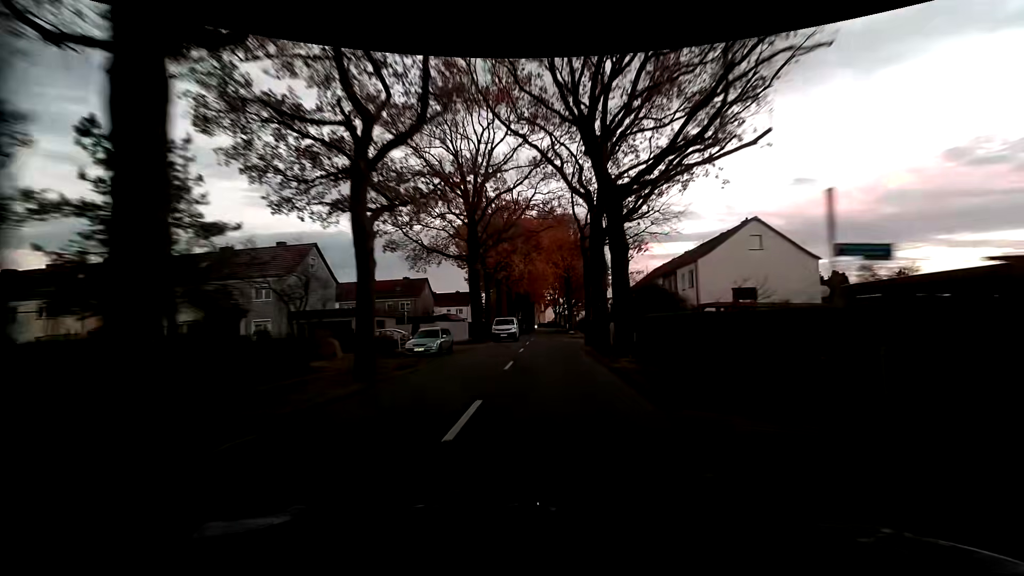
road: residential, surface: asphalt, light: Dusk
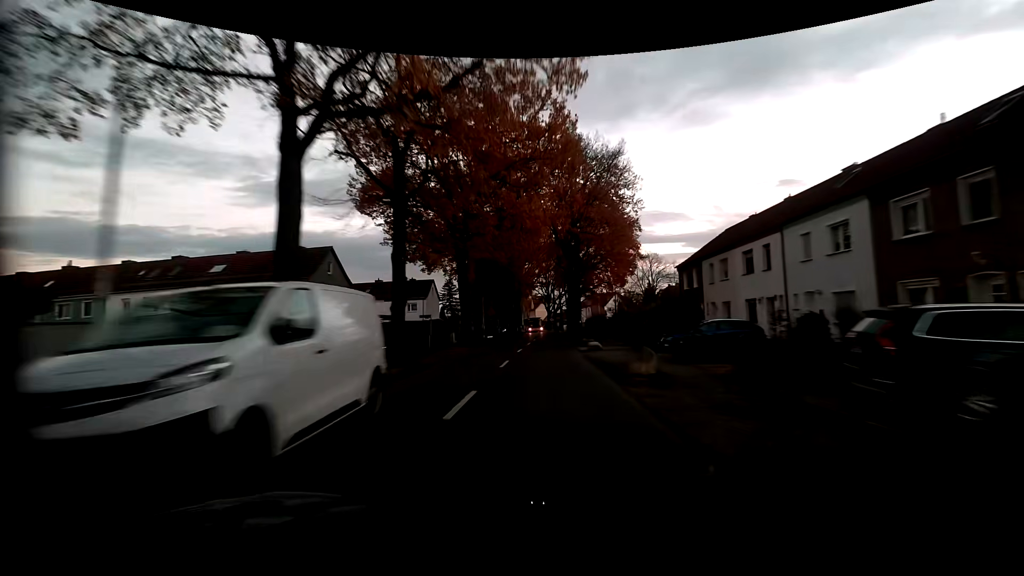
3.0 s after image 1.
(+0.5, +34.5) m; +2°
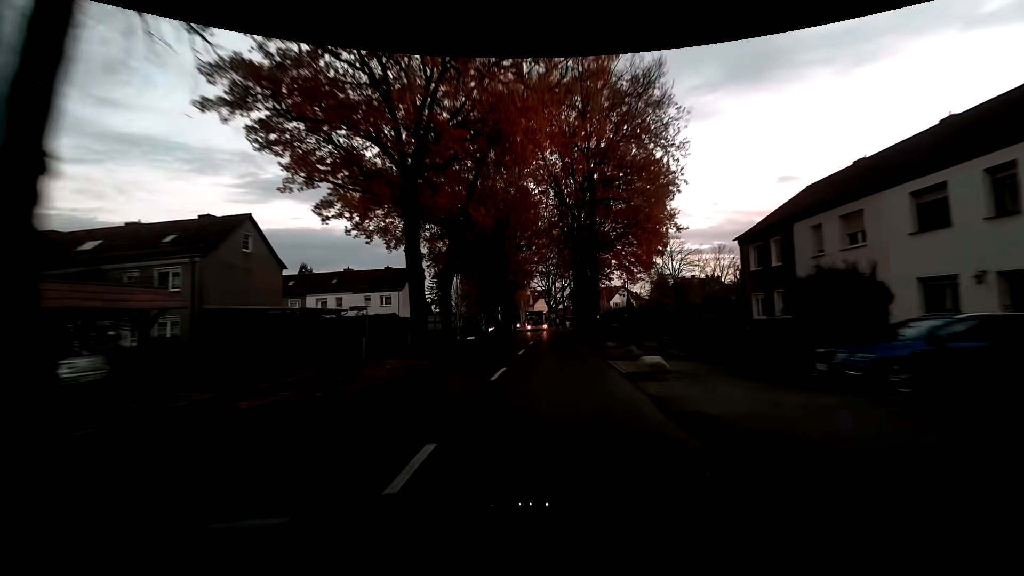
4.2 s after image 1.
(-0.2, +13.4) m; -1°
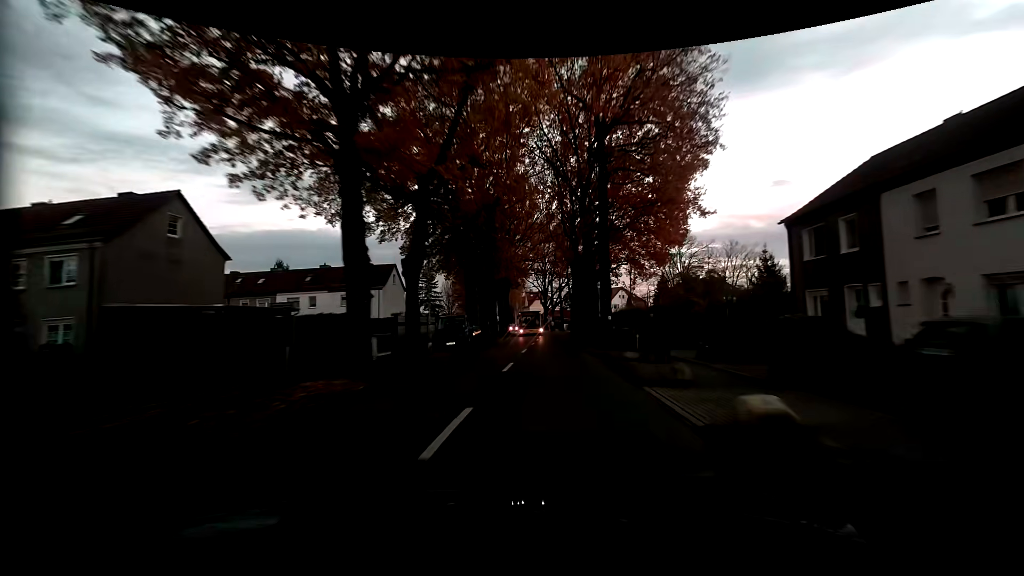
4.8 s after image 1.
(0.0, +6.4) m; +1°
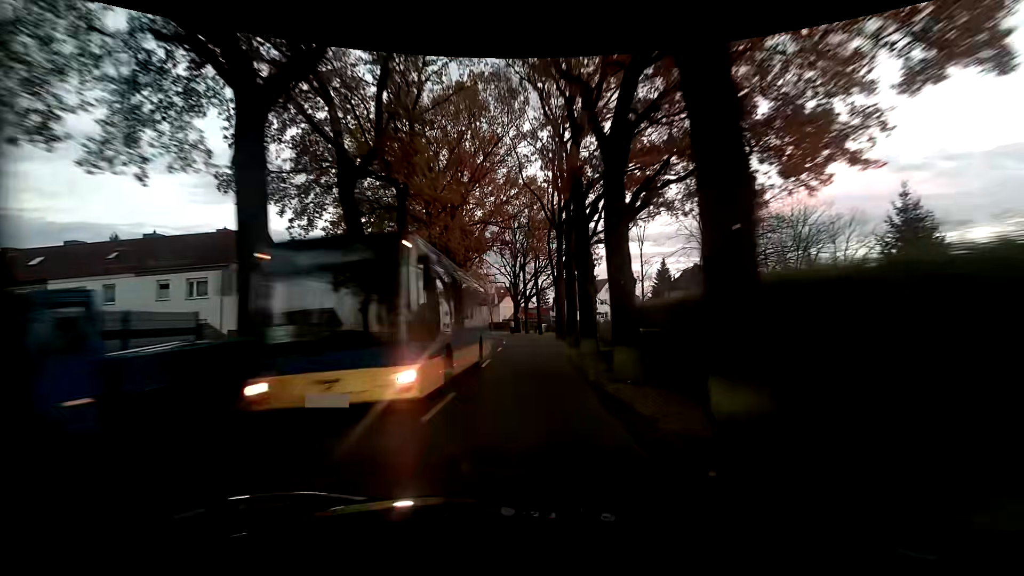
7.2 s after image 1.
(+0.7, +24.7) m; +2°
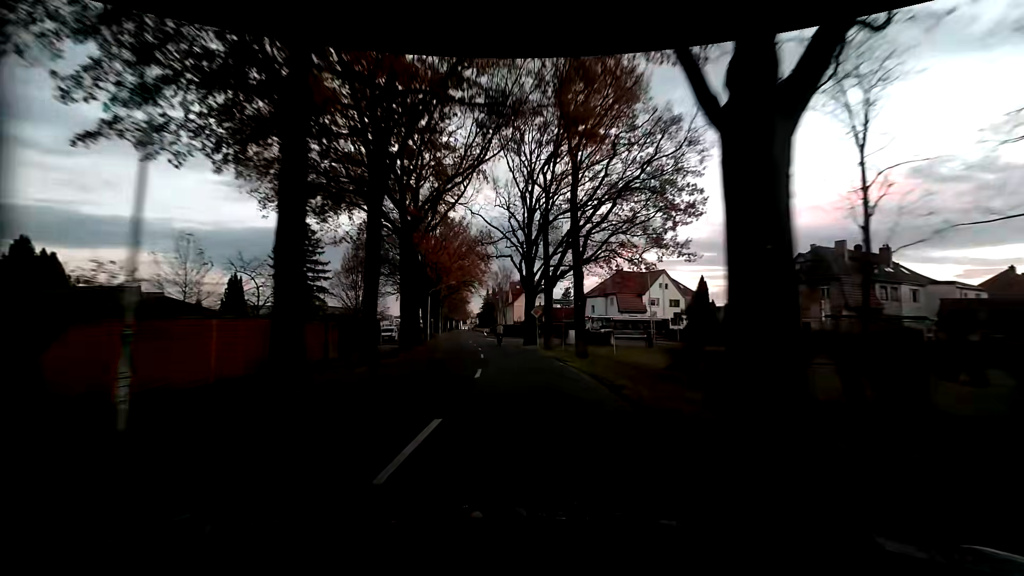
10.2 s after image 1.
(-0.5, +29.5) m; -3°
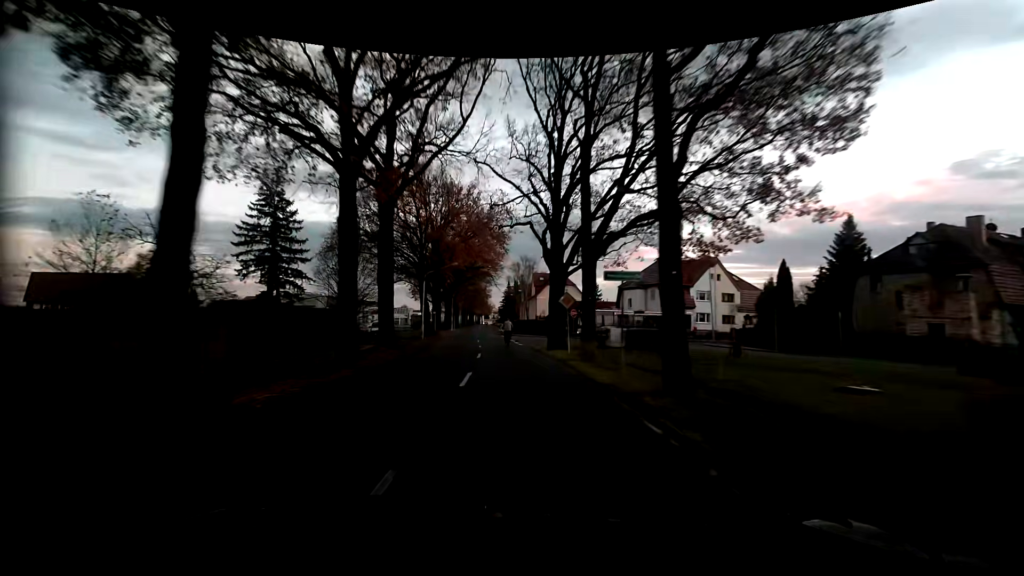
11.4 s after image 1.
(0.0, +11.5) m; -1°
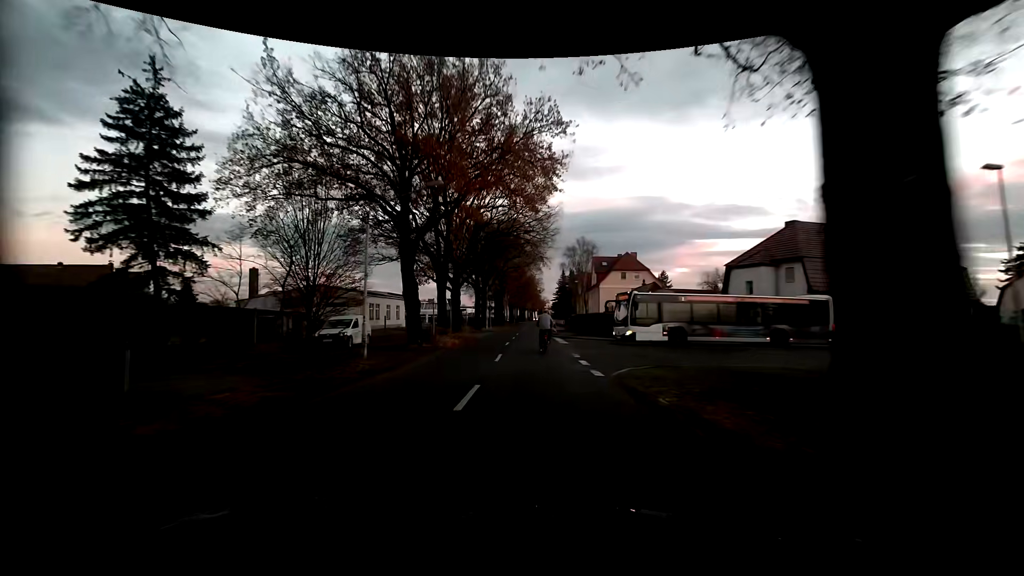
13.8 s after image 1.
(-1.1, +21.0) m; -6°
(0, +10) (-1, +20) (-2, +30) (-3, +40) (-4, +50) (-4, +60) (-3, +70) (-2, +80) (-2, +90) (-2, +100) m
